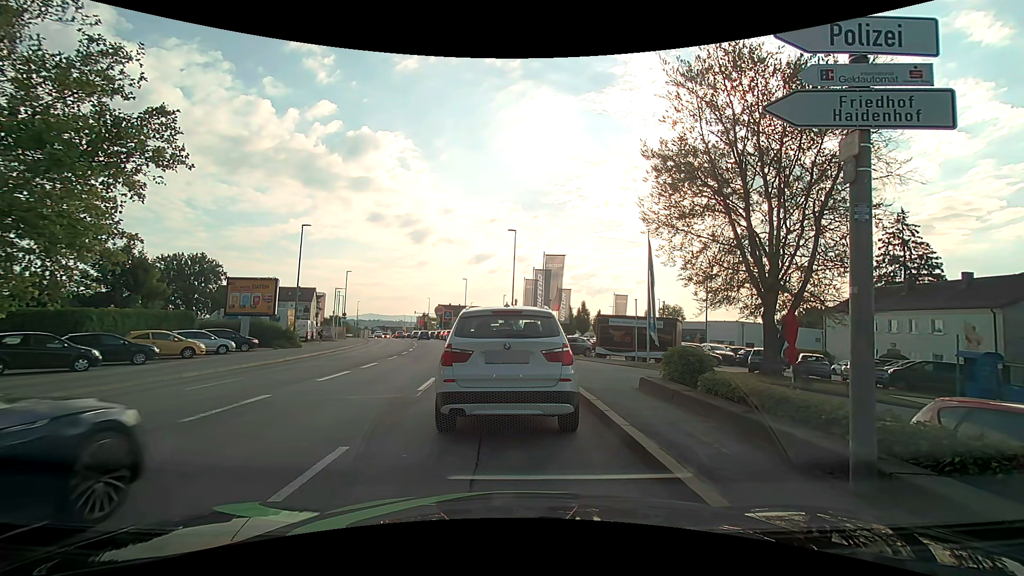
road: tertiary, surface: asphalt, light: Day
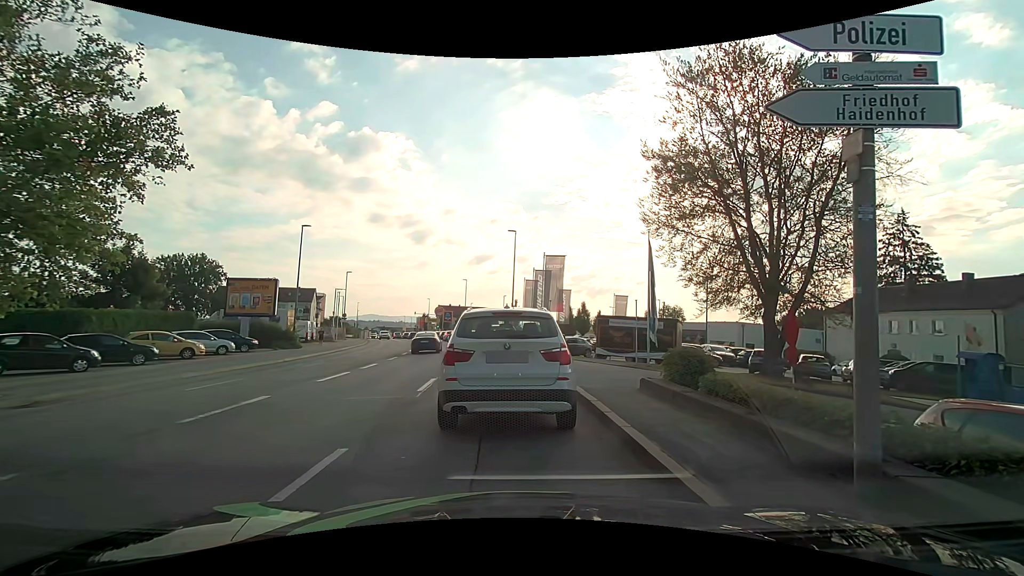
(0.0, 0.0) m; 0°
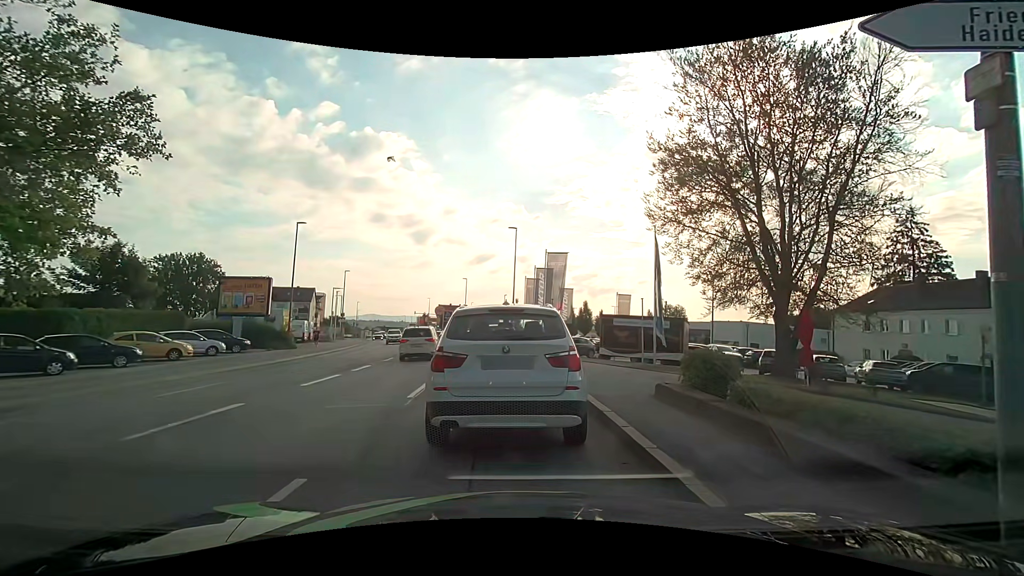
(0.0, +1.1) m; 0°
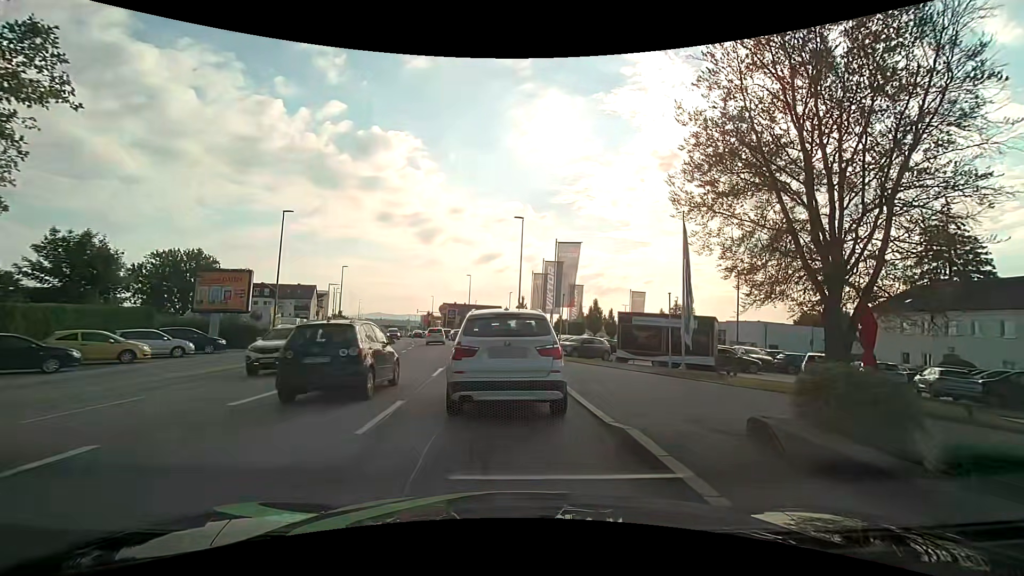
(-0.1, +3.9) m; -2°
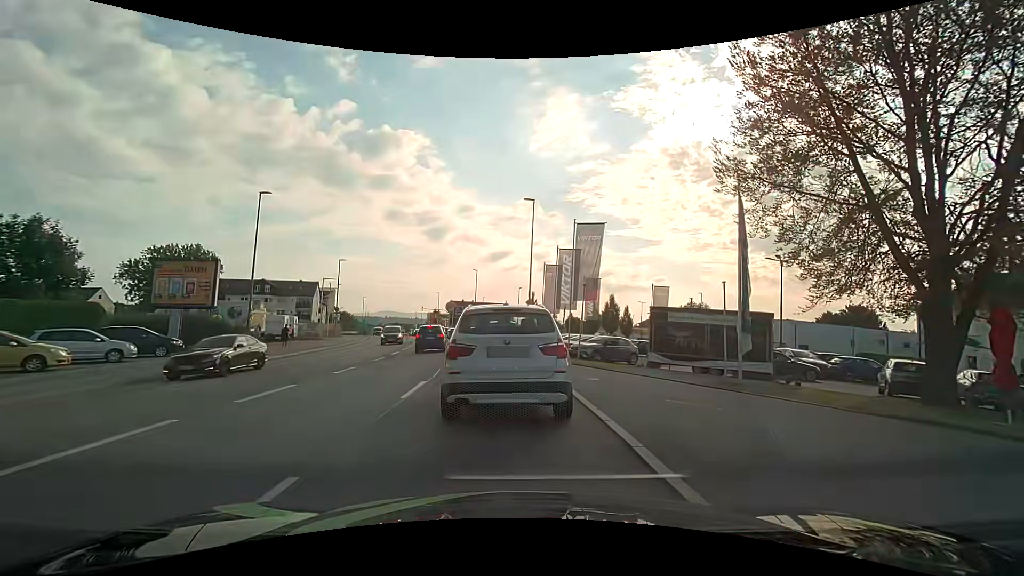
(-0.1, +5.0) m; -3°
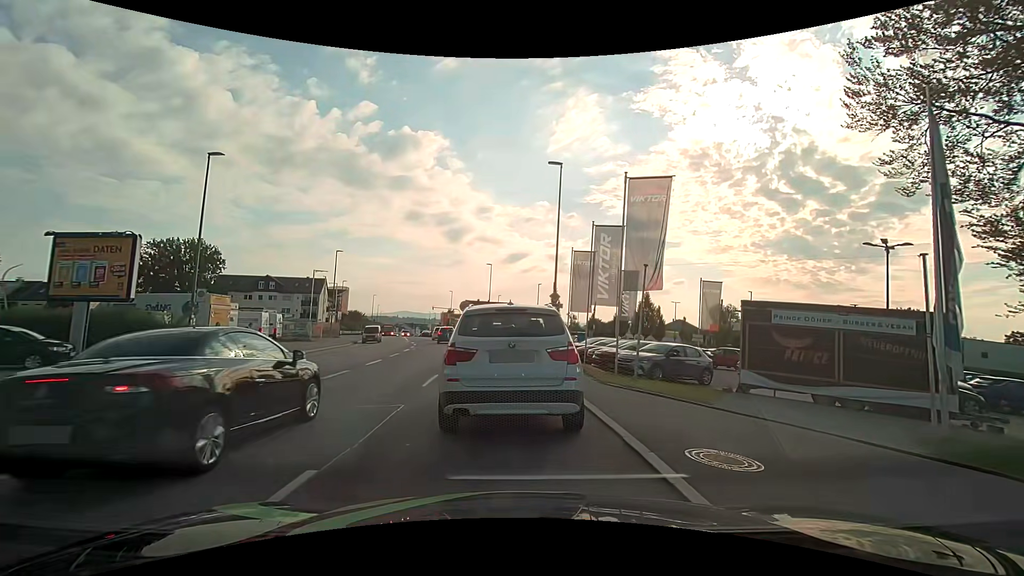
(0.0, +7.9) m; -1°
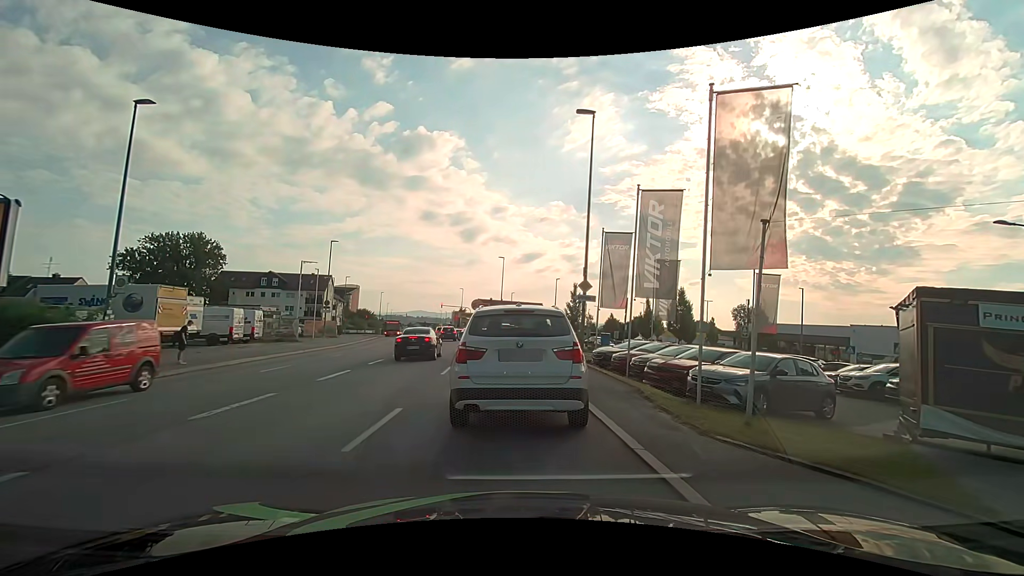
(0.0, +6.4) m; -1°
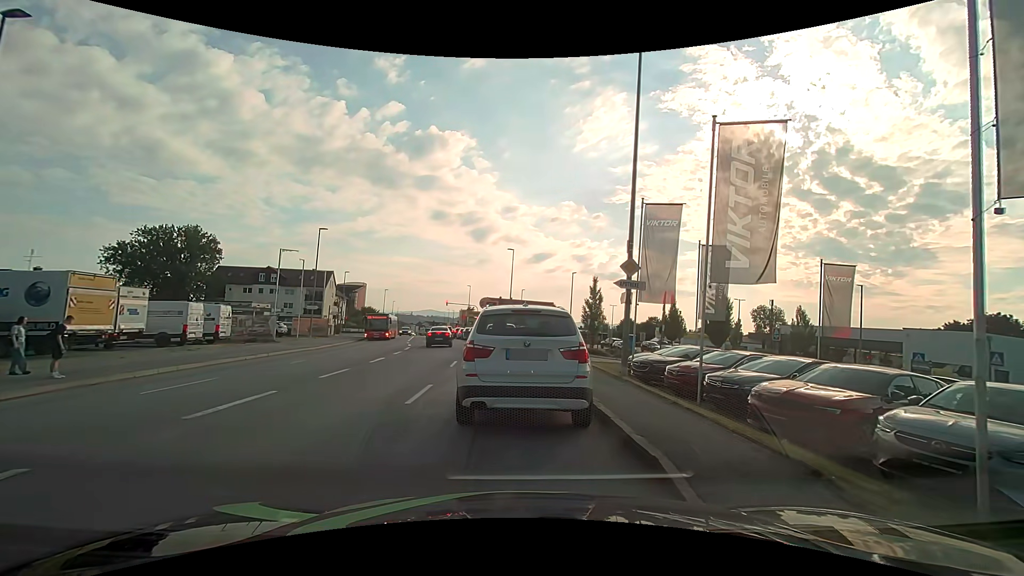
(-0.1, +6.0) m; -2°
(0, +10) (0, +20) (0, +30) (-1, +40) (-3, +50) (-4, +60) (-6, +70) (-7, +79) (-9, +89) (-11, +99) m
